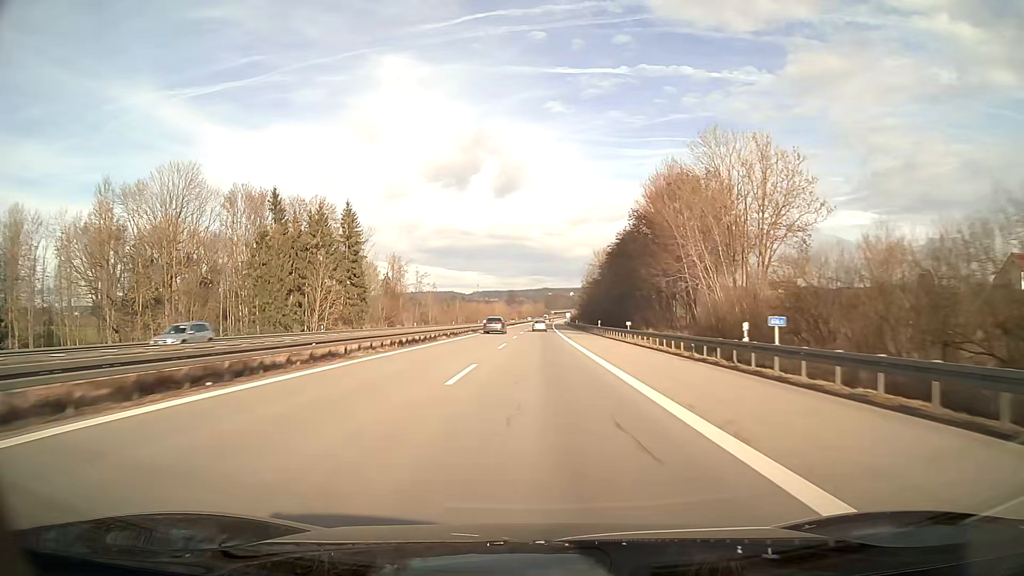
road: motorway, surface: asphalt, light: Day
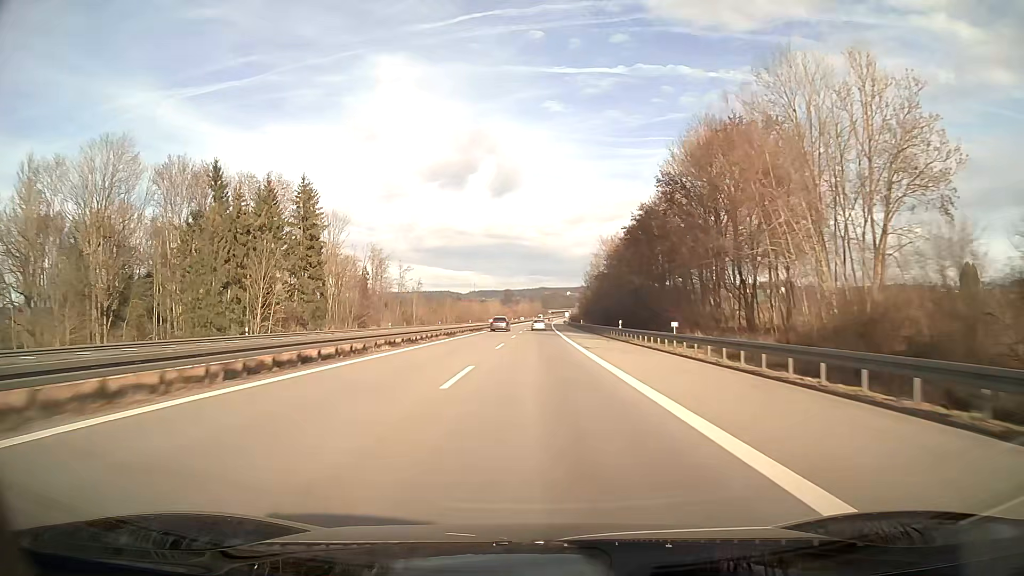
(0.0, +19.0) m; 0°
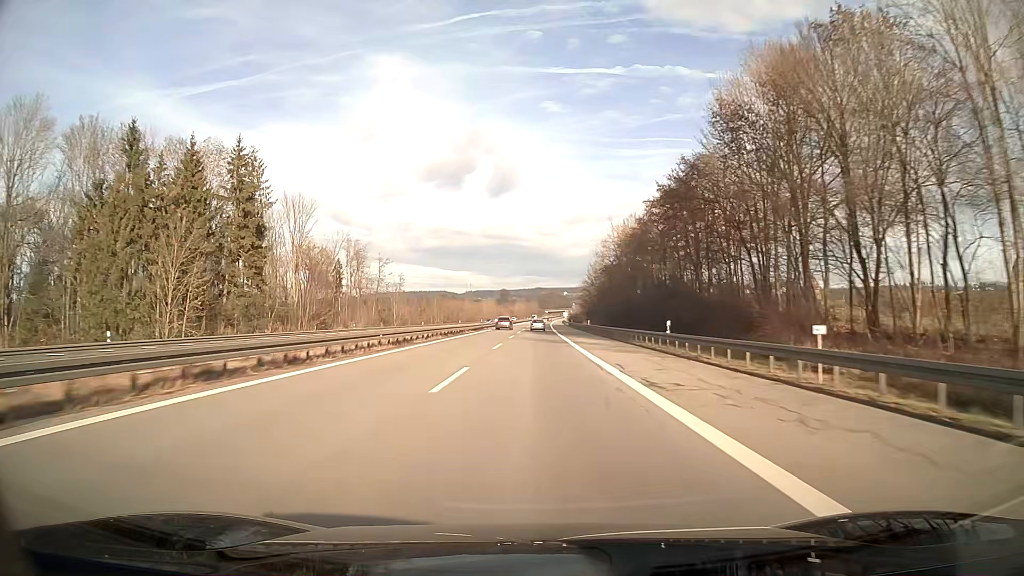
(0.0, +19.1) m; 0°
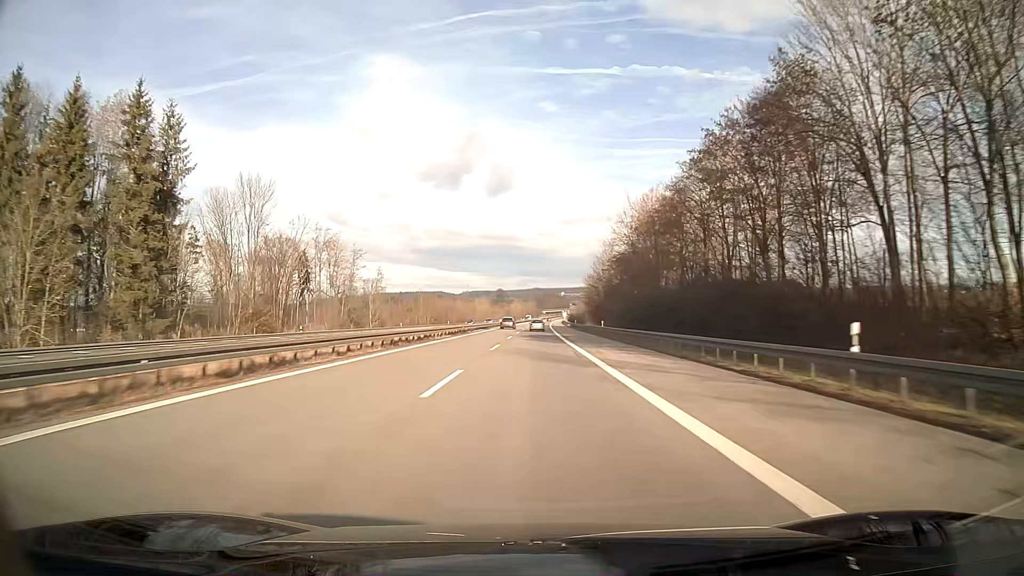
(0.0, +19.0) m; 0°
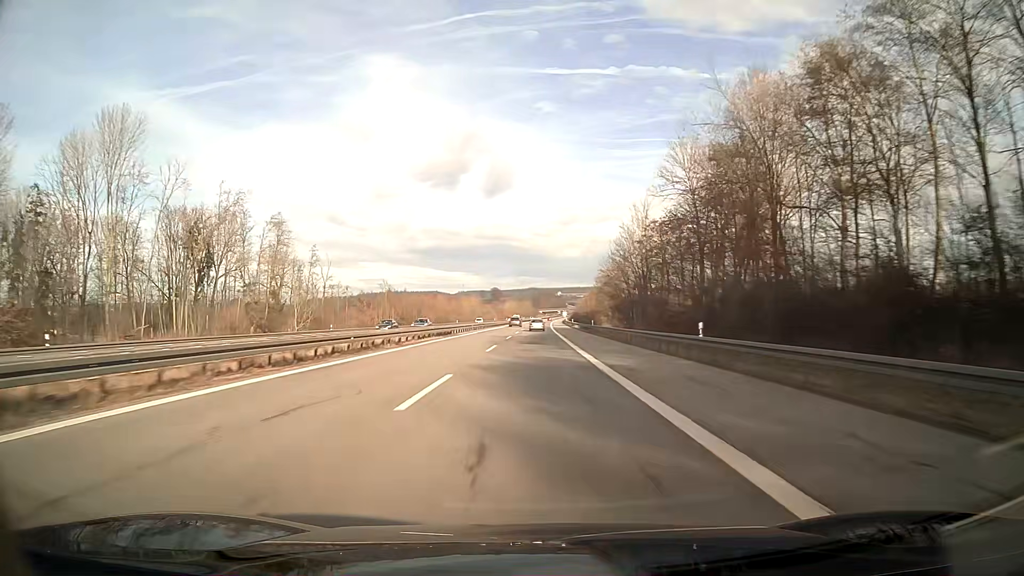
(+0.1, +38.0) m; 0°
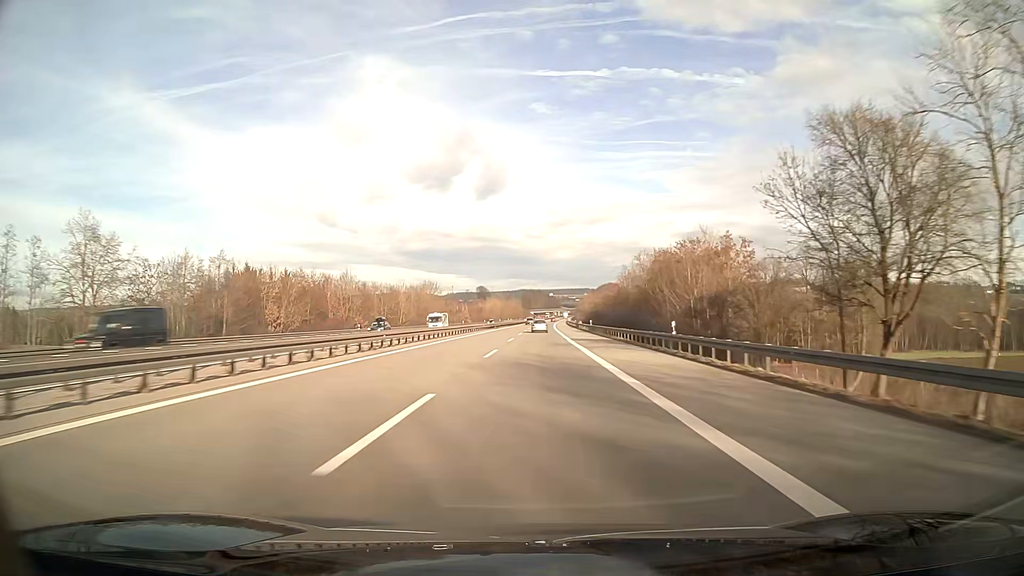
(+0.6, +95.0) m; +1°
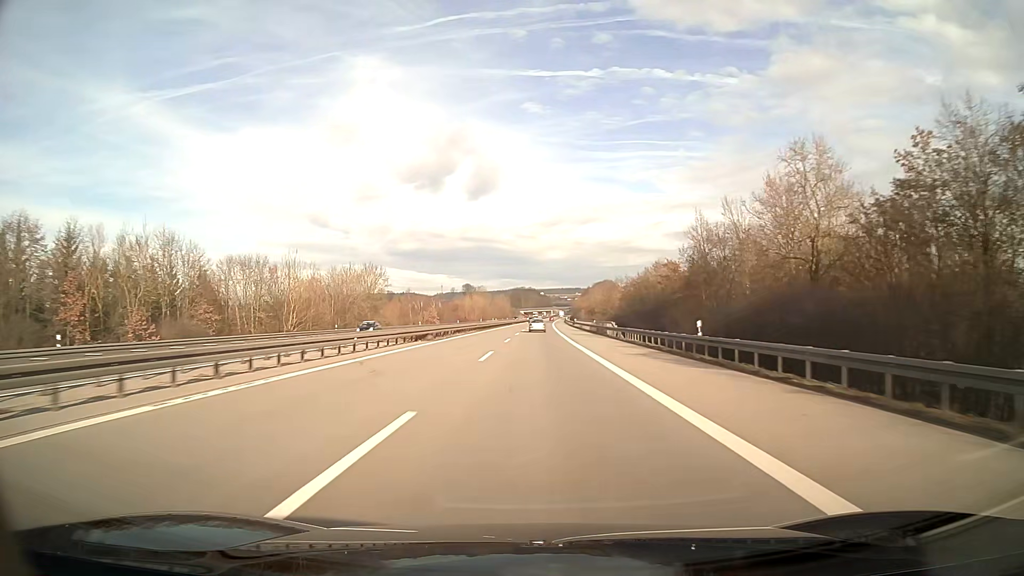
(+0.4, +57.0) m; +1°
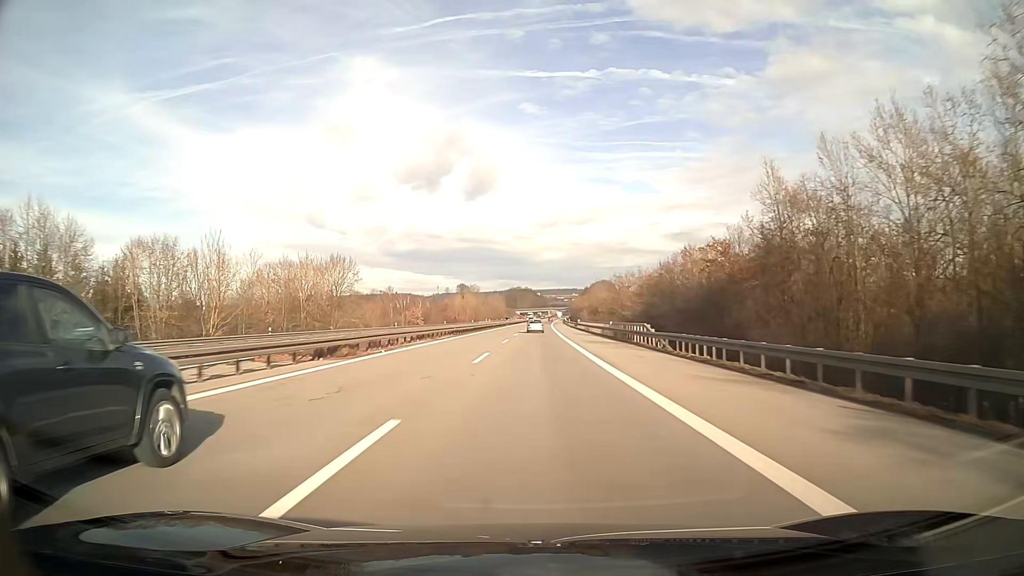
(0.0, +19.0) m; 0°
